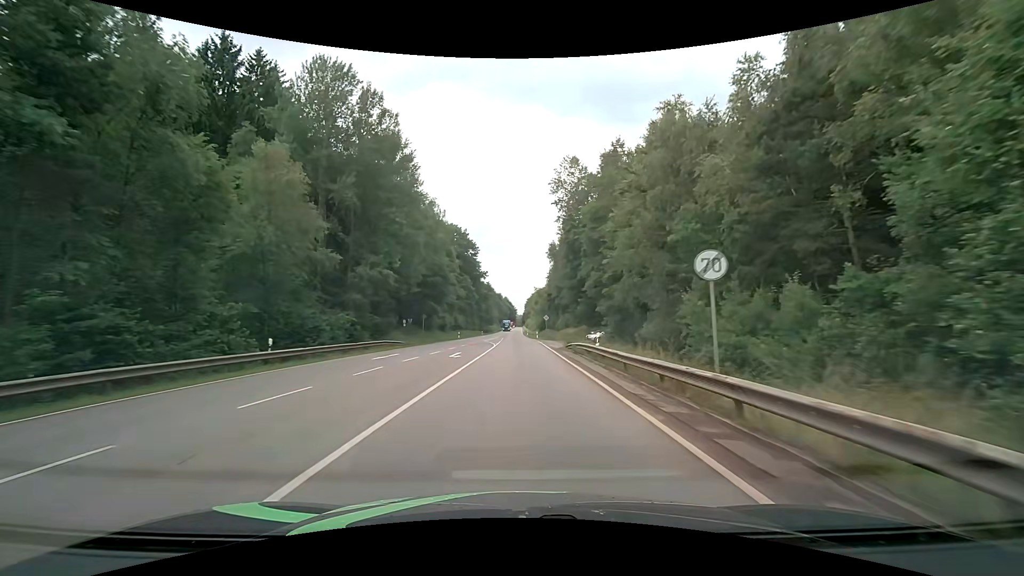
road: secondary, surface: asphalt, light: Day
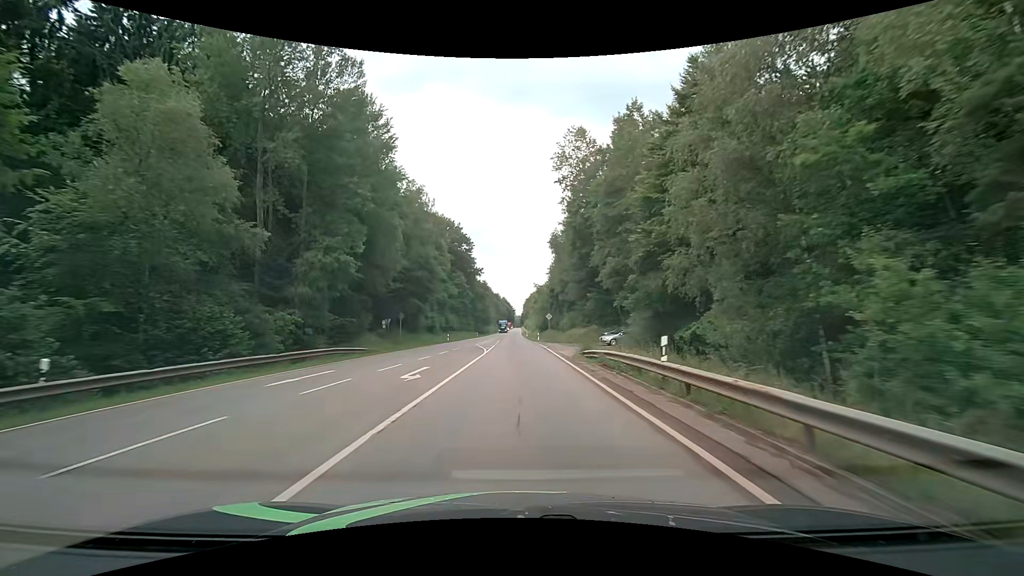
(0.0, +9.8) m; 0°
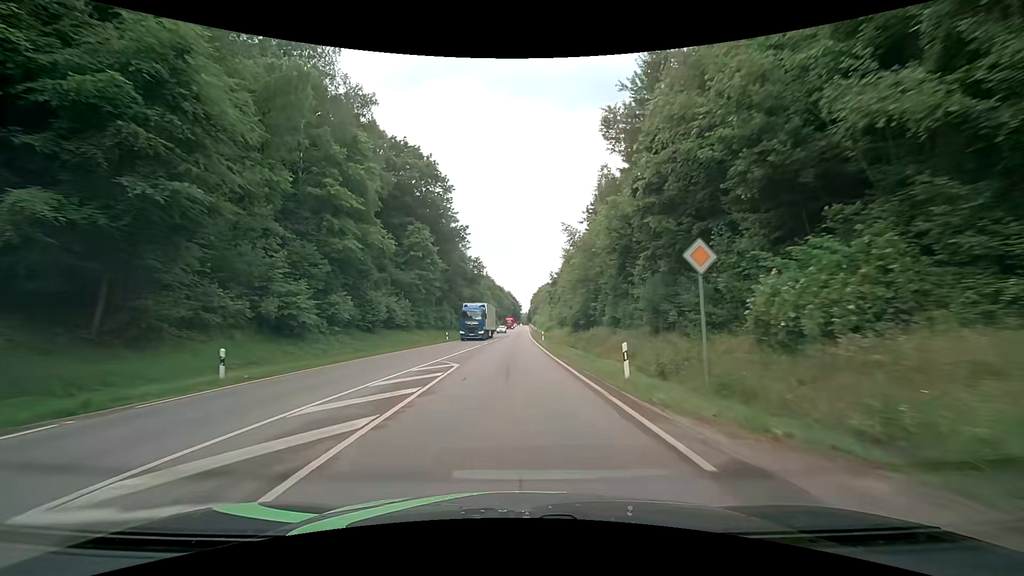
(-0.2, +49.7) m; -1°
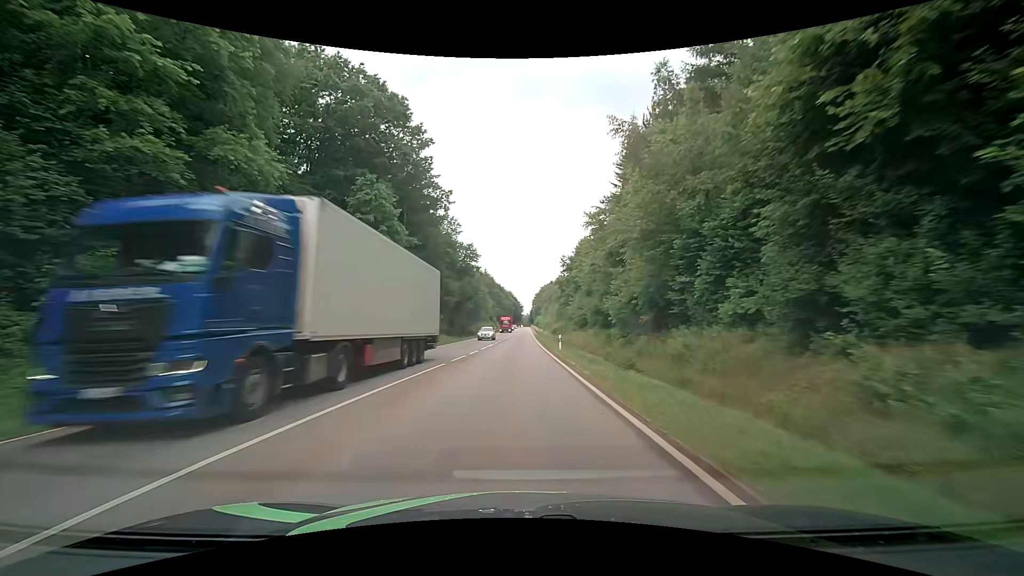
(0.0, +20.3) m; 0°
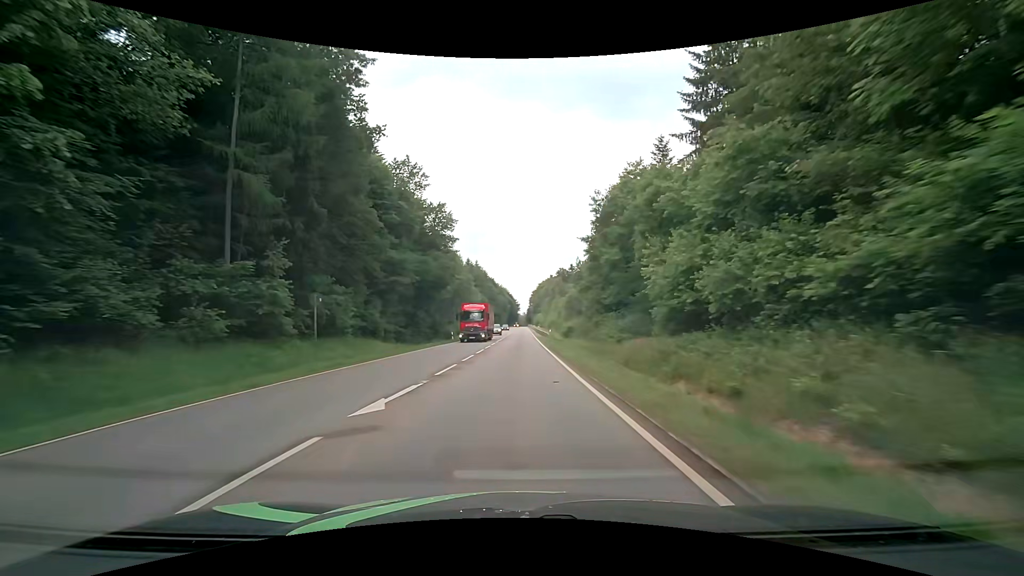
(-0.1, +30.9) m; 0°
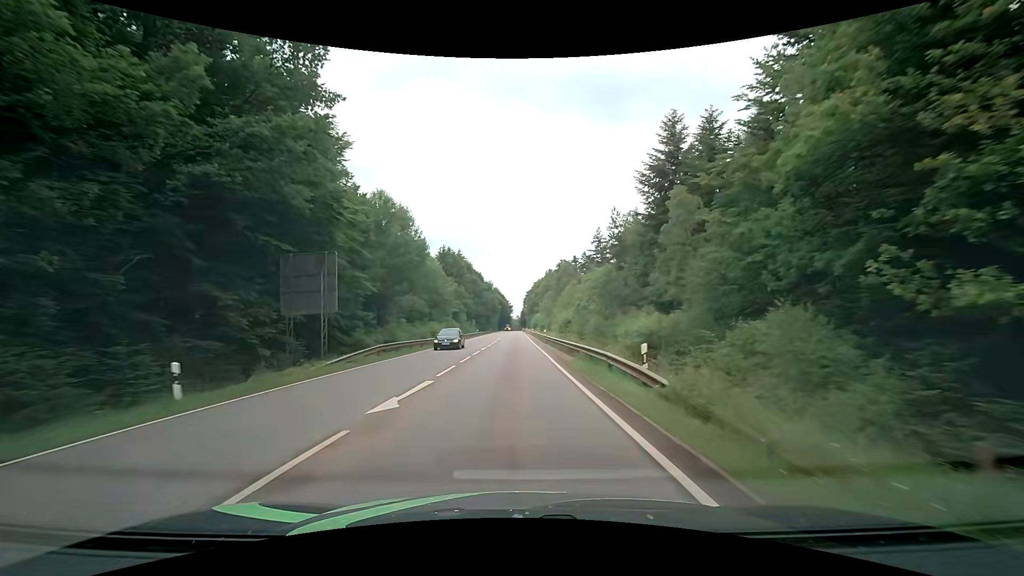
(+0.4, +41.7) m; +1°
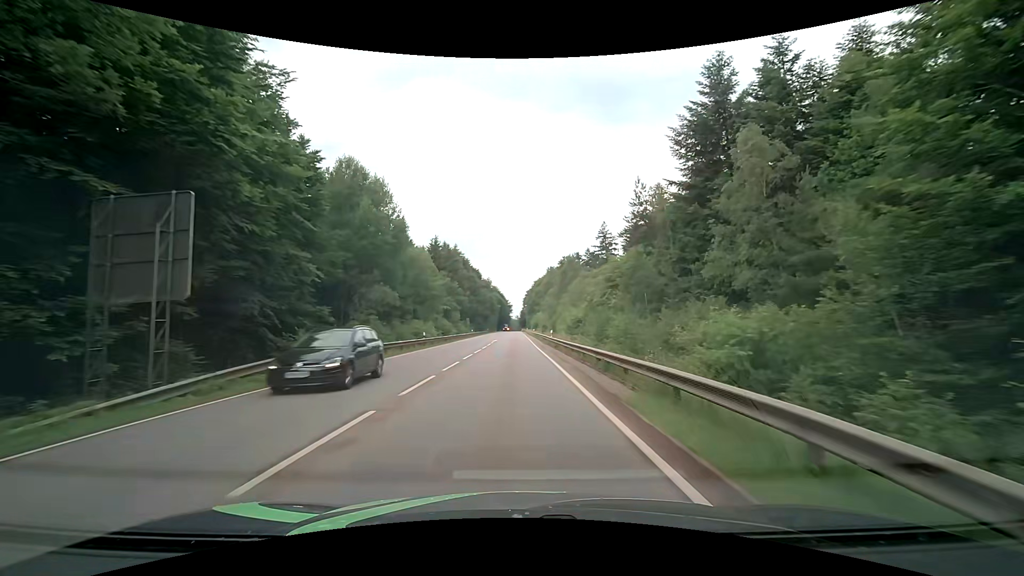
(0.0, +10.5) m; 0°
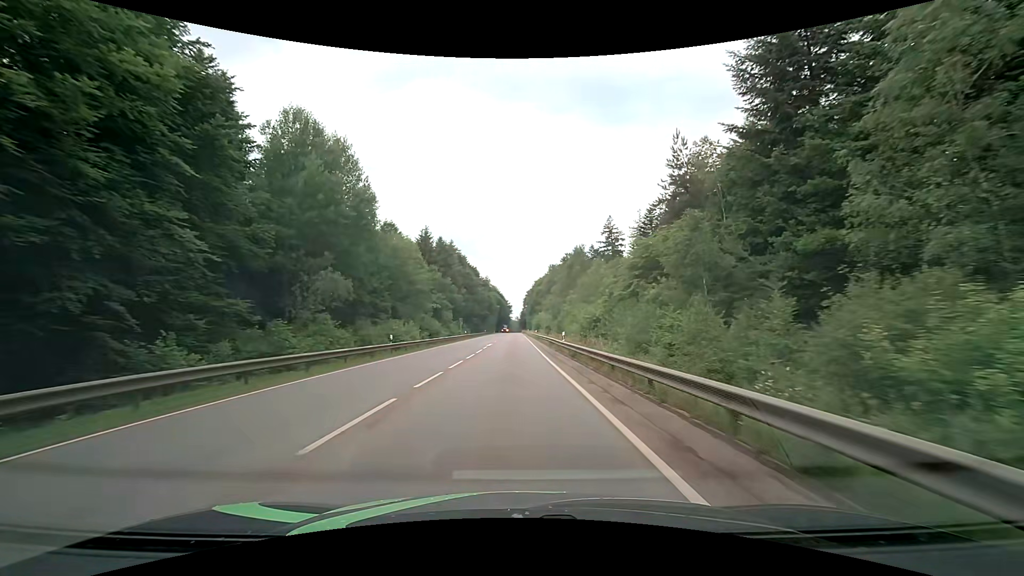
(+0.1, +10.5) m; +1°
(0, +10) (0, +20) (0, +30) (0, +40) (0, +50) (0, +60) (-1, +70) (-1, +80) (-1, +90) (-1, +100) m
